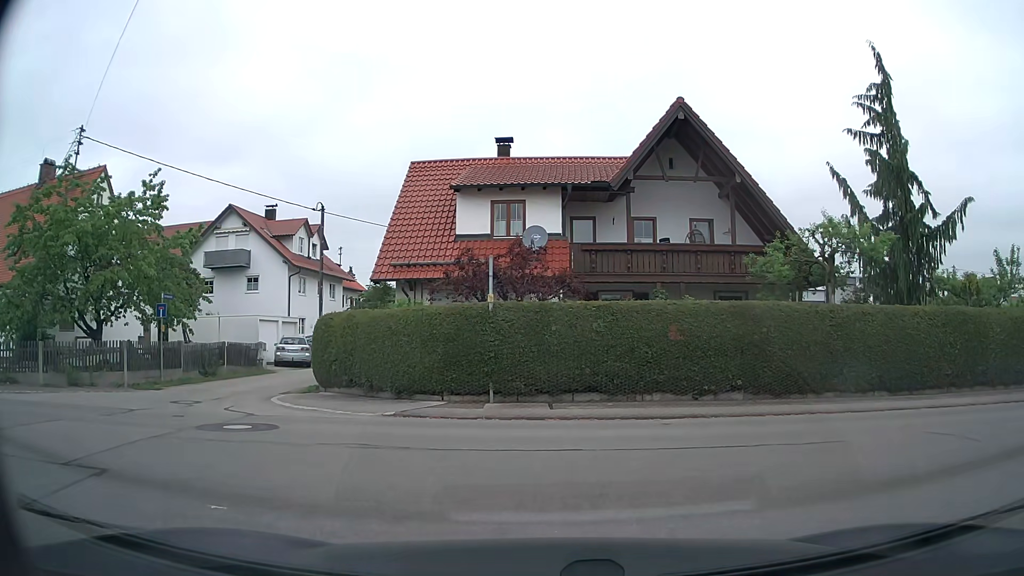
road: residential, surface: asphalt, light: Day
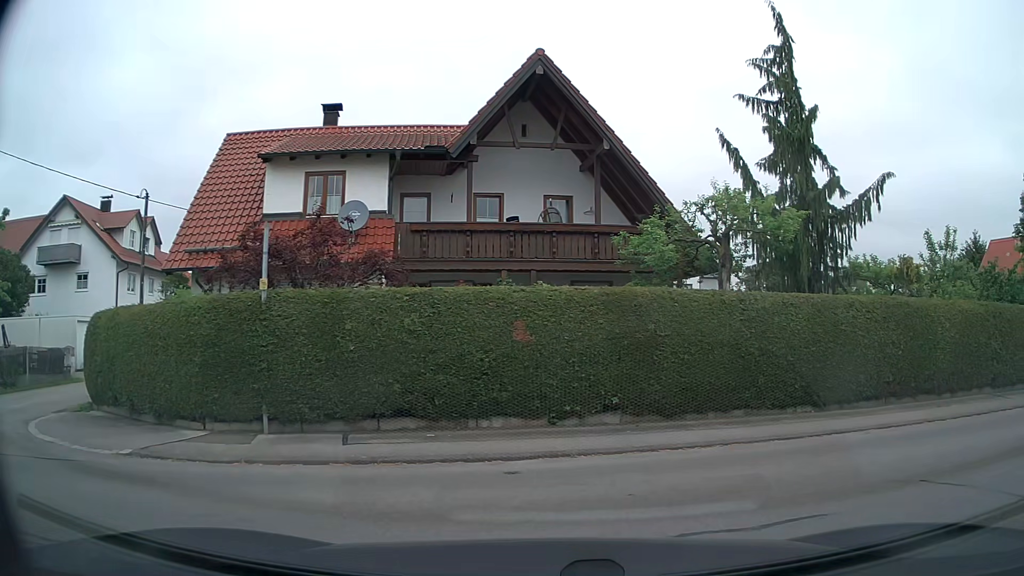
(+0.3, +3.8) m; +11°
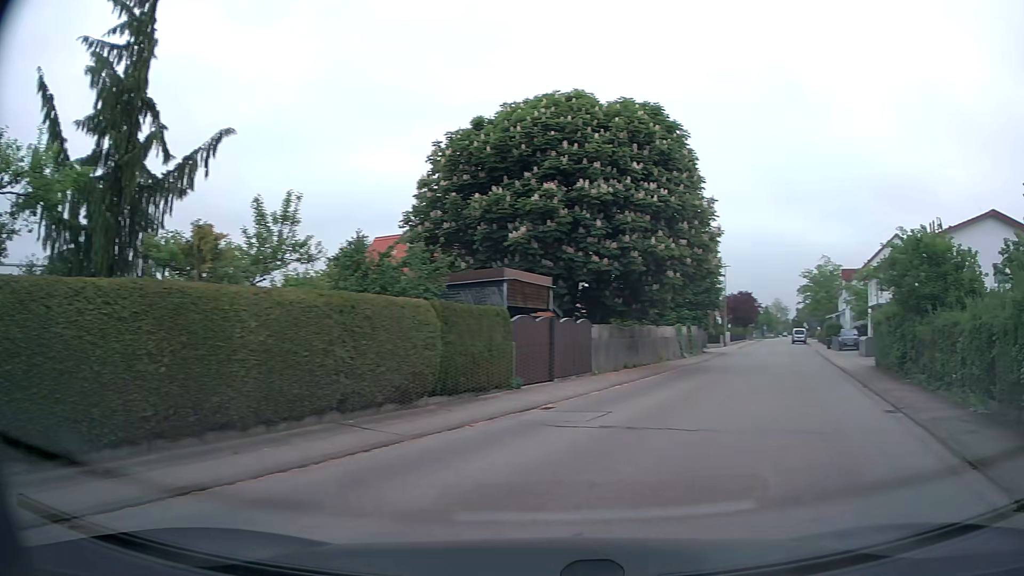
(+2.2, +4.6) m; +55°
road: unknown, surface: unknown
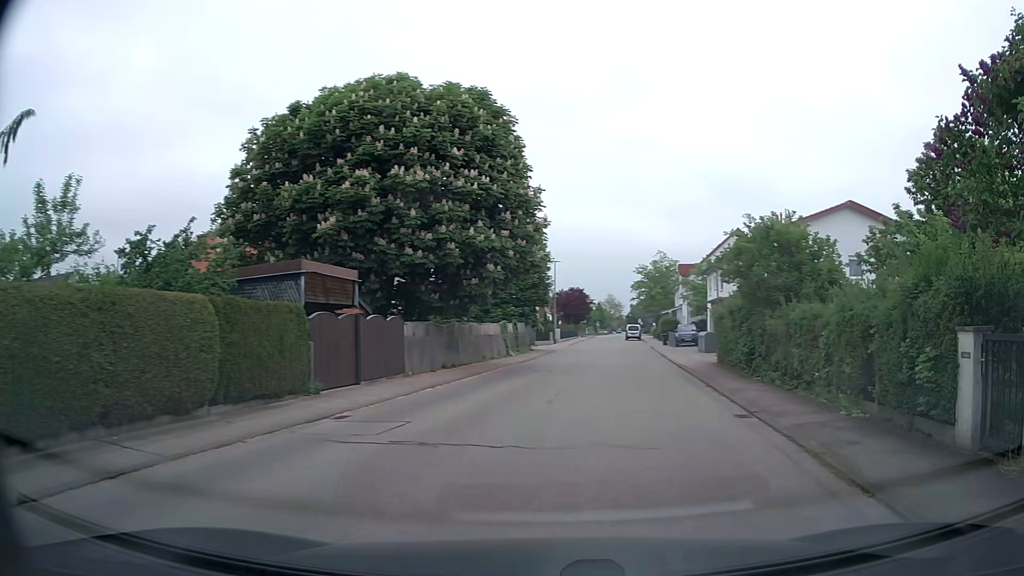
(+0.2, +1.8) m; +13°
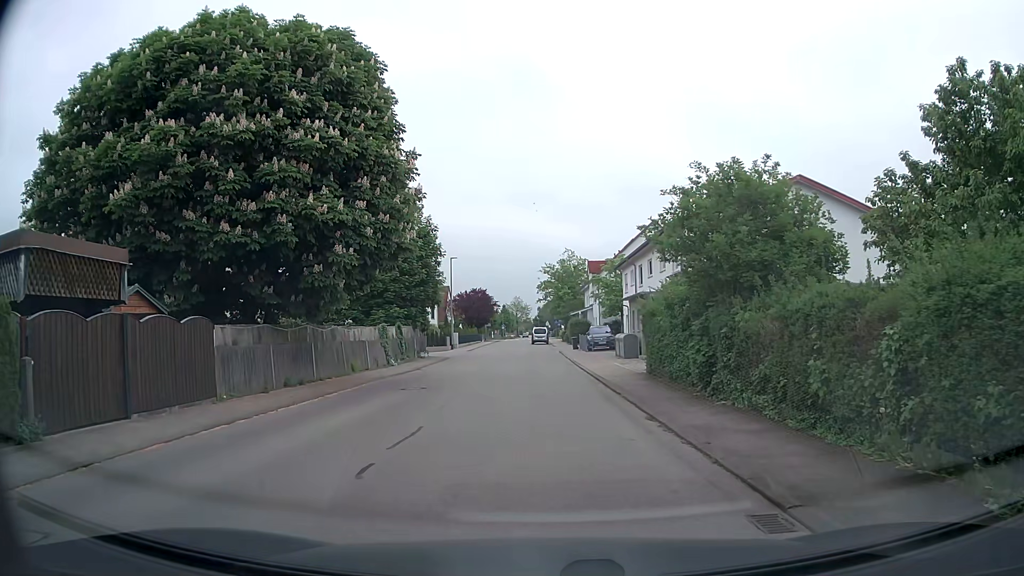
(+0.9, +6.5) m; +9°
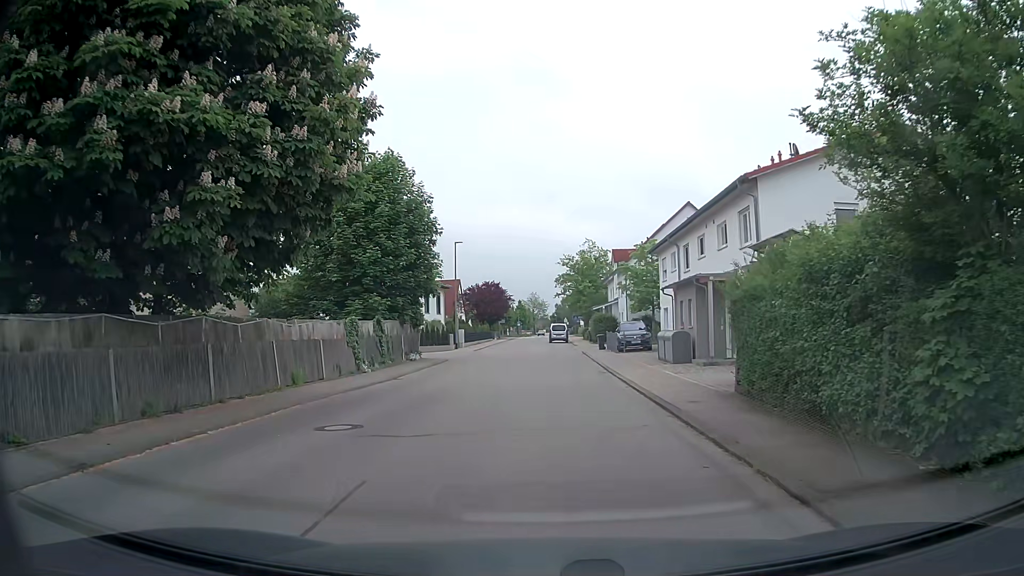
(-0.1, +8.4) m; -1°
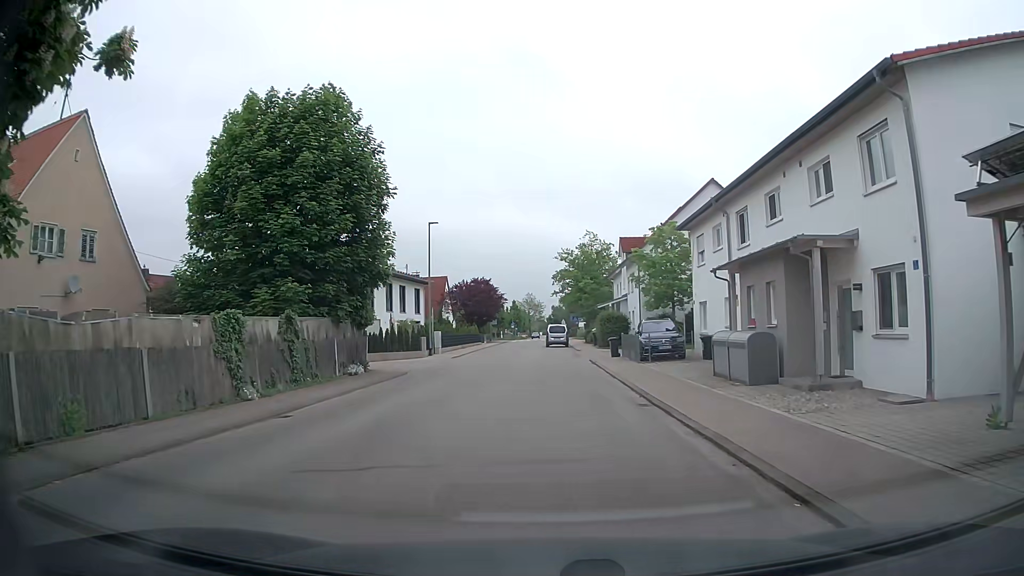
(0.0, +9.9) m; 0°
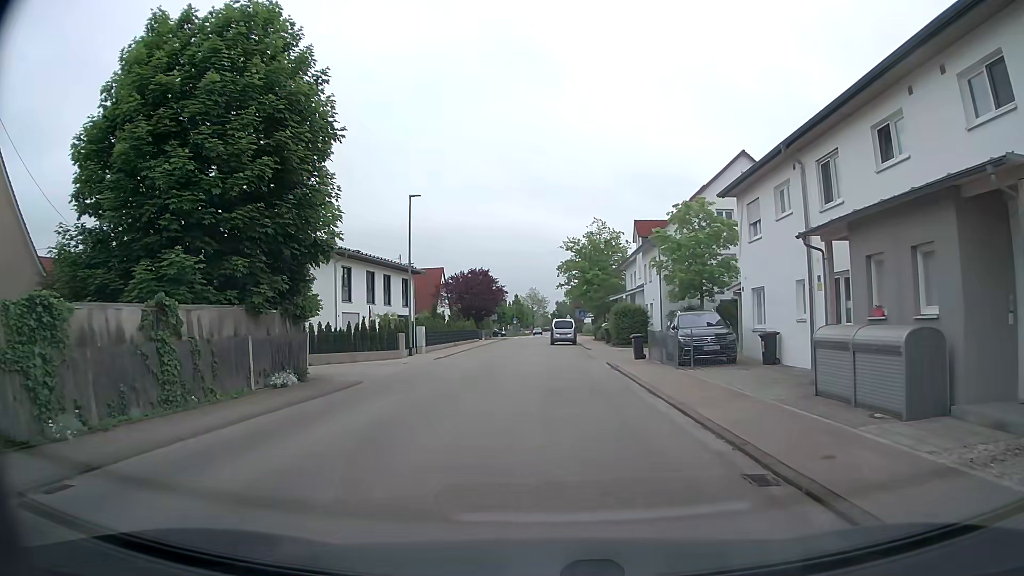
(0.0, +6.9) m; -1°
